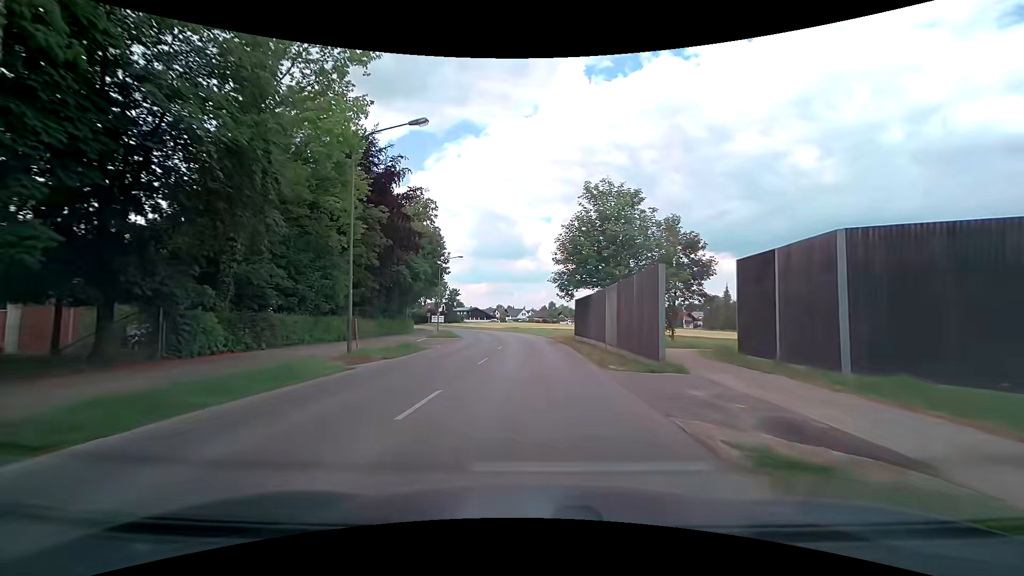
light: Day
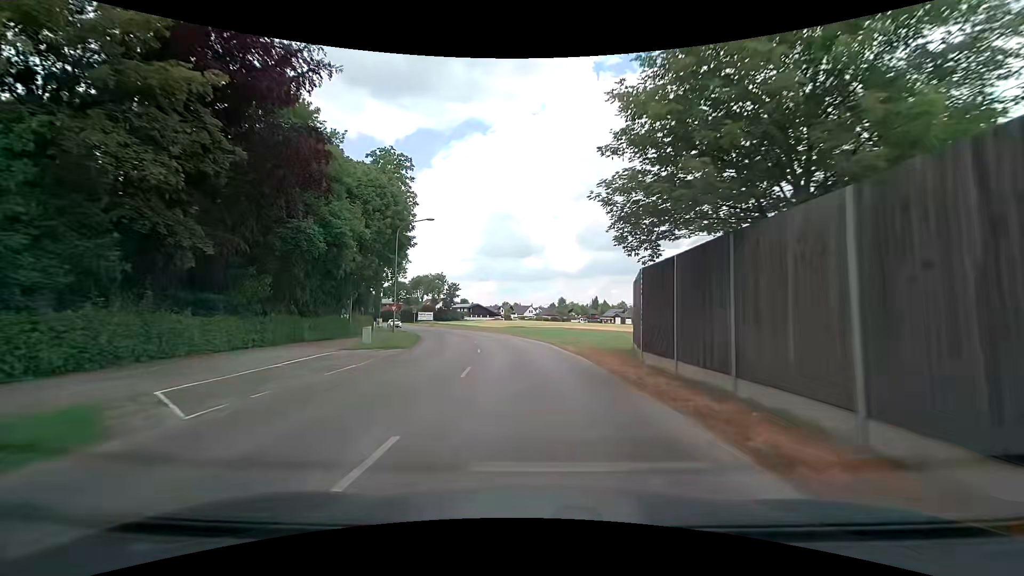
(-0.2, +22.0) m; -1°
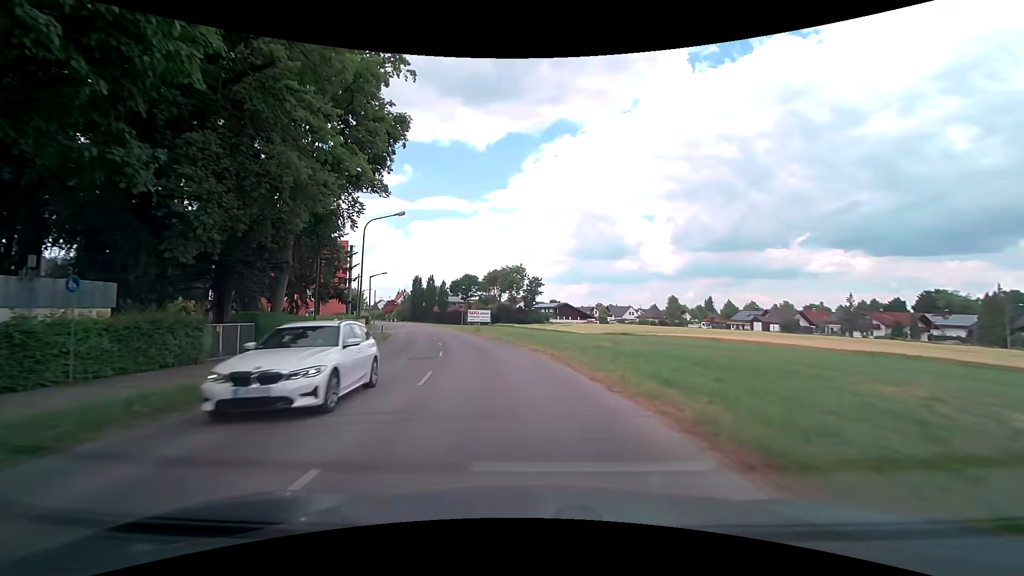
(-2.5, +37.2) m; -10°
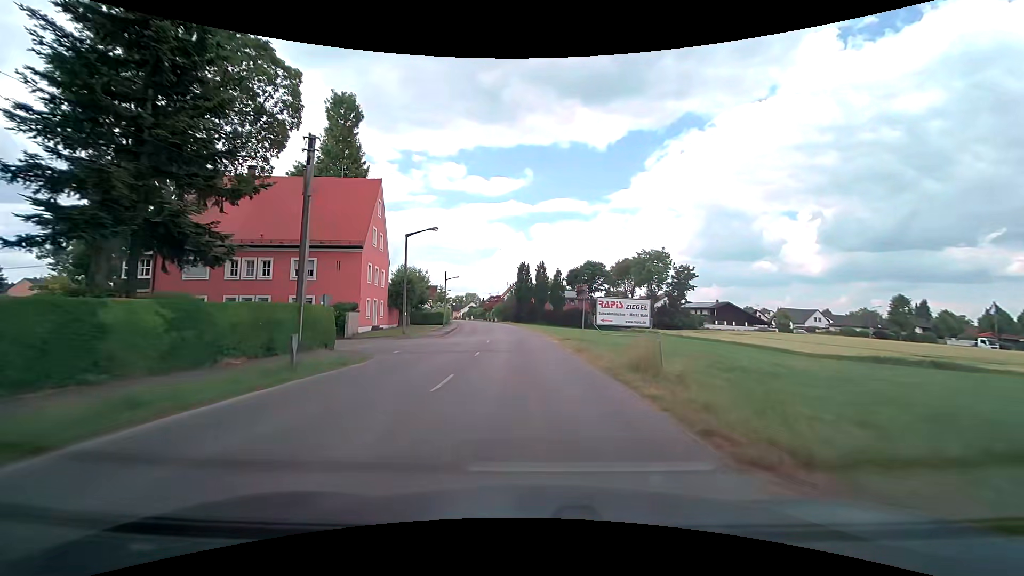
(-5.2, +37.3) m; -13°
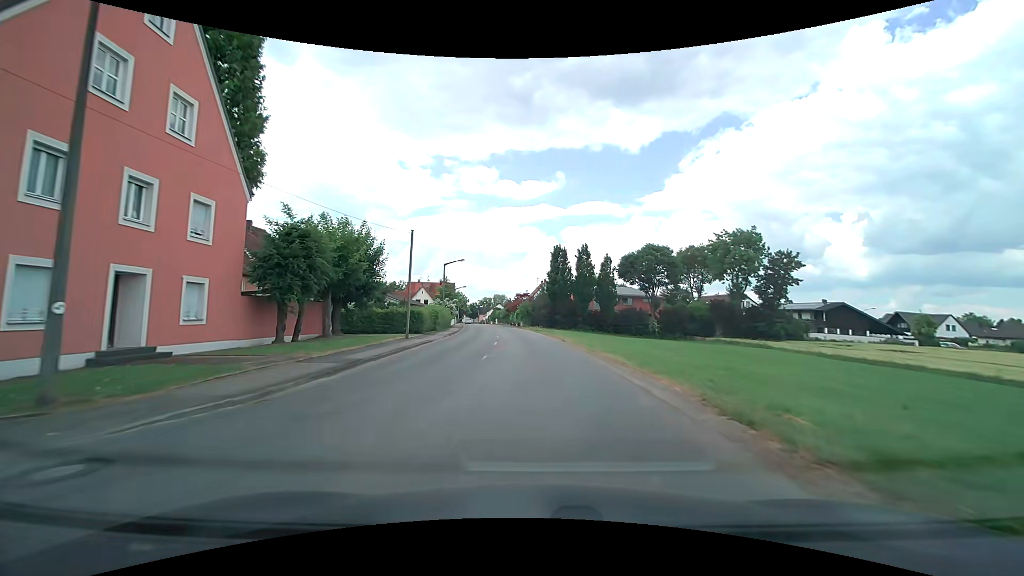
(-1.6, +29.8) m; -4°
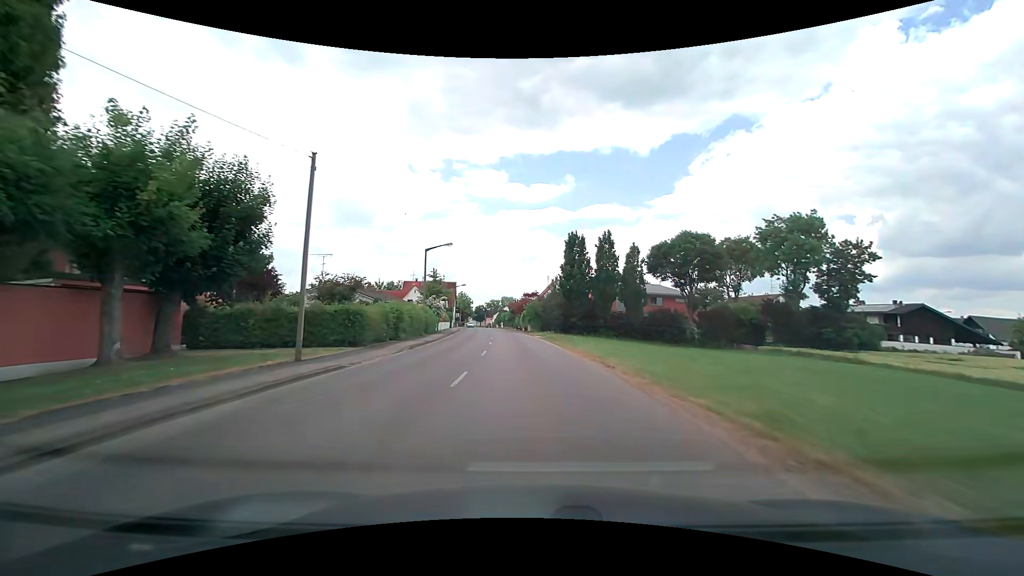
(-0.1, +14.9) m; -1°
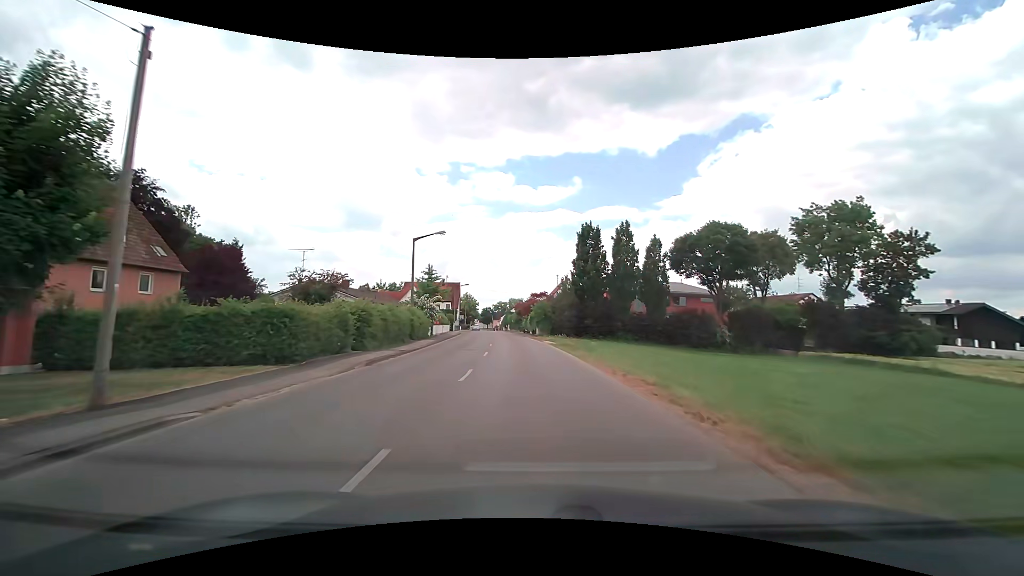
(0.0, +7.4) m; -1°
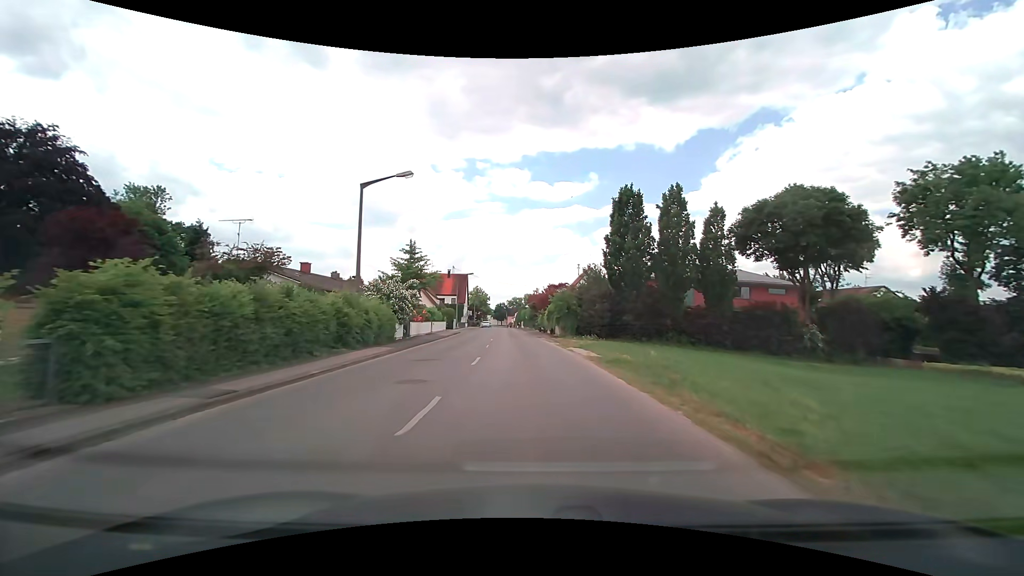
(-0.2, +14.6) m; -2°
(0, +10) (0, +20) (-1, +30) (-2, +40) (-2, +50) (-3, +60) (-3, +70) (-4, +80) (-5, +90) (-6, +100) m
